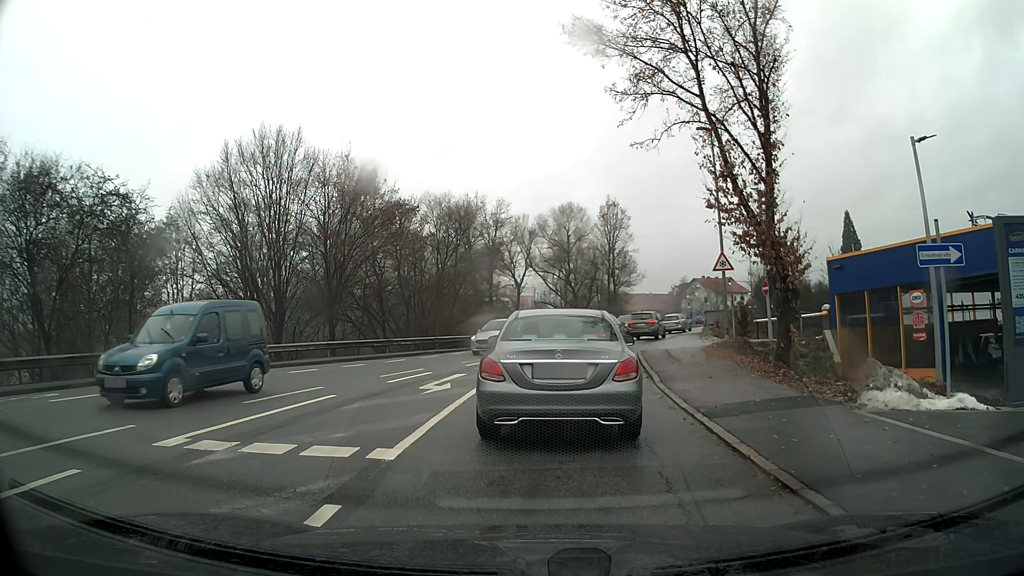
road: tertiary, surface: asphalt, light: Day
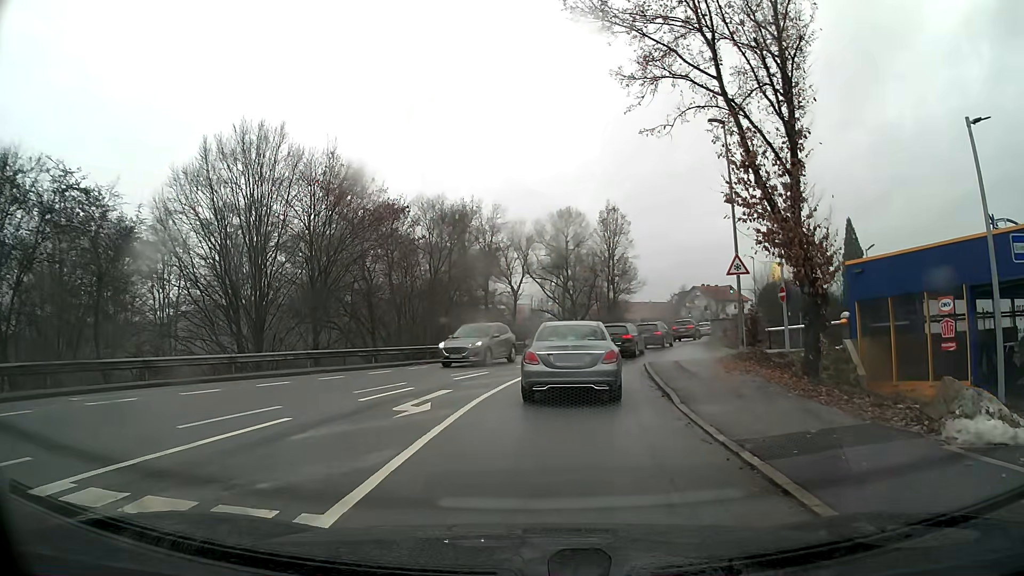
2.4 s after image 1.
(0.0, +2.5) m; +2°
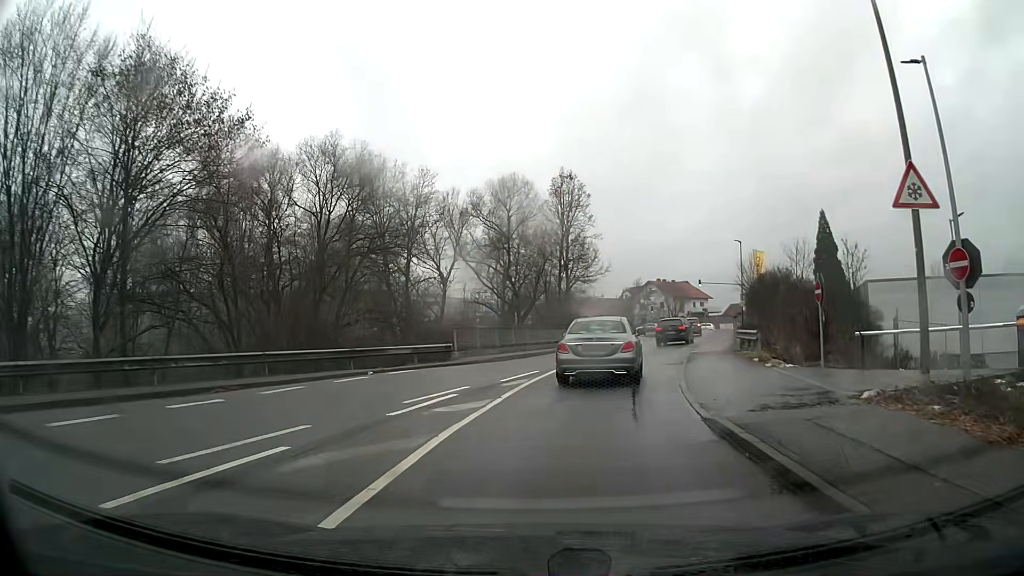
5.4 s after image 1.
(+0.6, +14.6) m; +6°
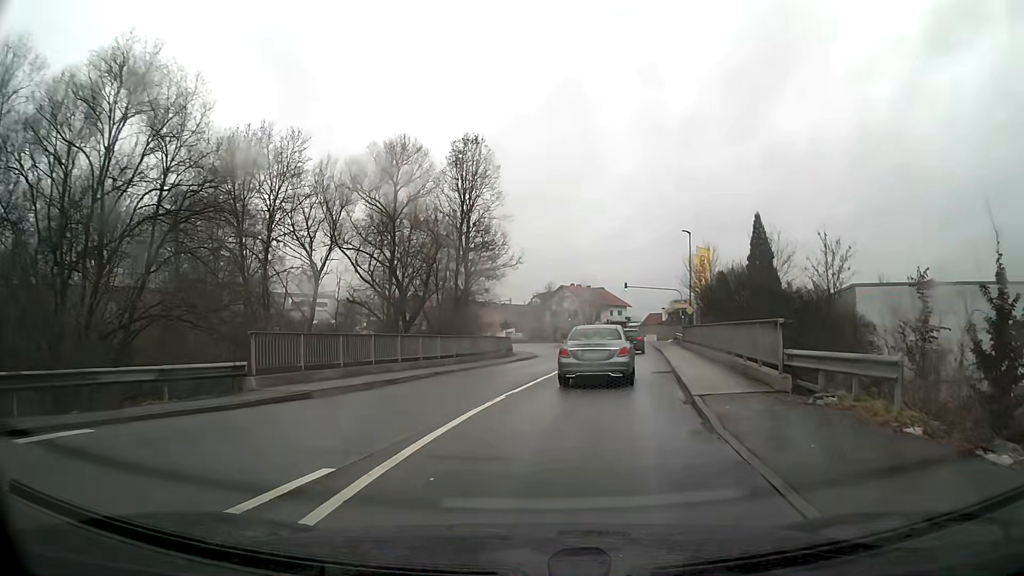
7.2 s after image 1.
(+0.9, +12.6) m; +8°
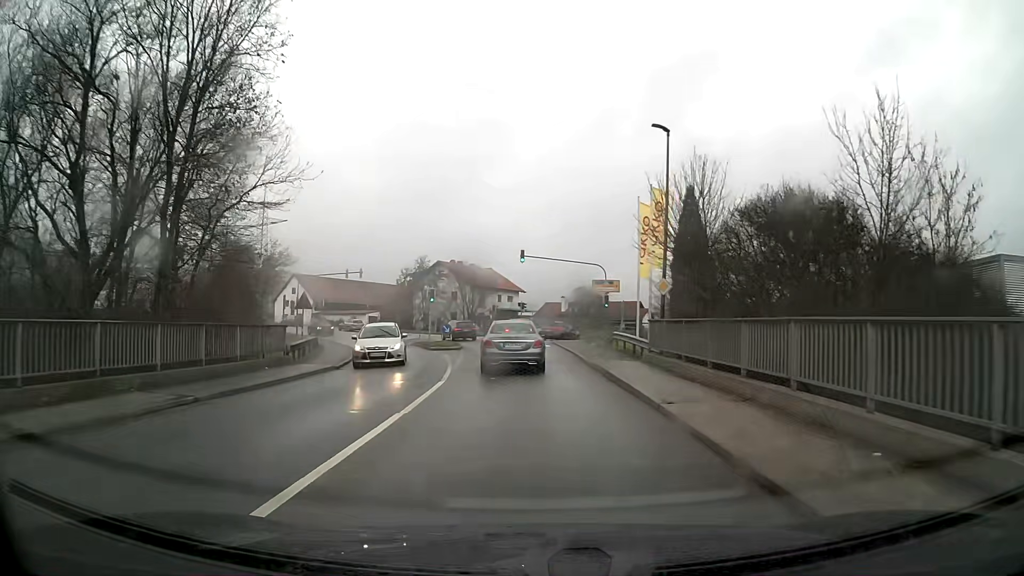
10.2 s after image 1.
(+2.4, +24.5) m; +8°
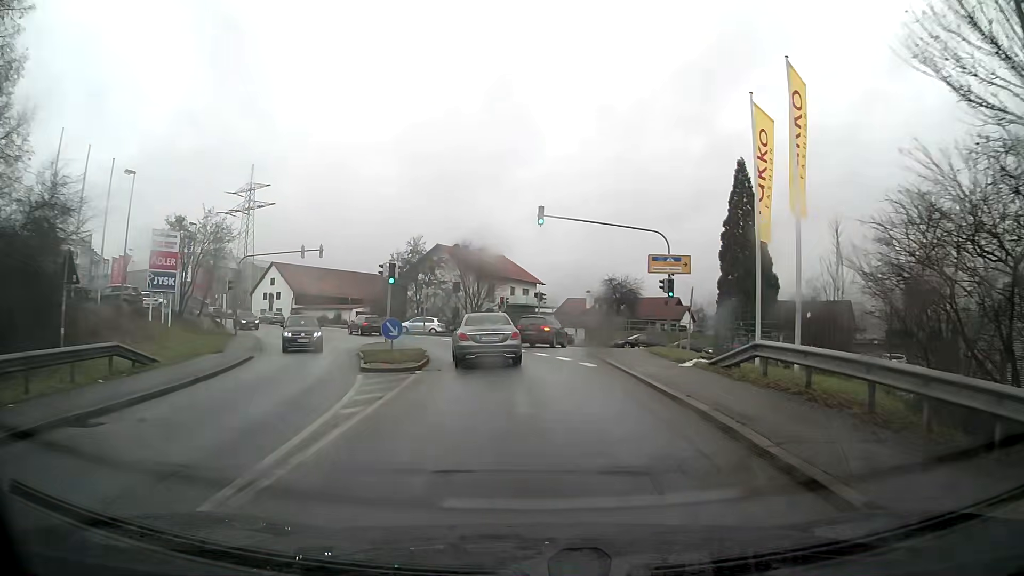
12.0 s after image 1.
(-0.2, +17.3) m; -2°
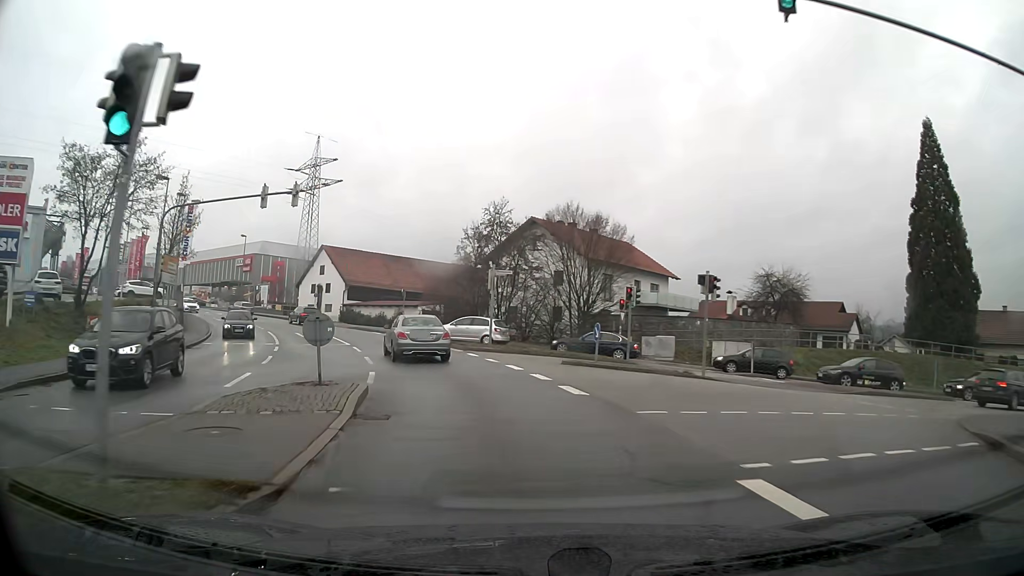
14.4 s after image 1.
(-1.7, +22.3) m; -11°
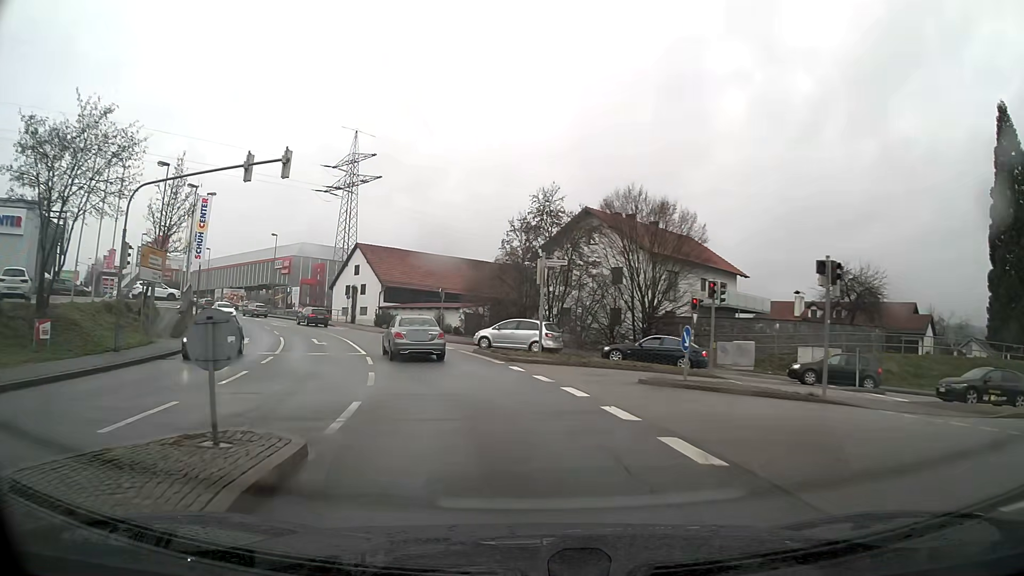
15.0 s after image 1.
(-0.2, +6.1) m; -5°
